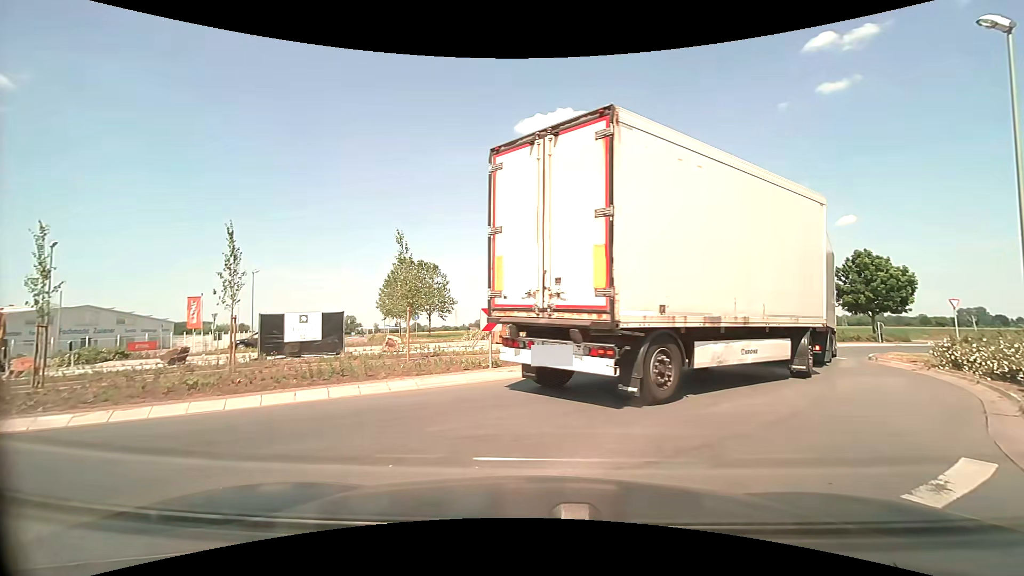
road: secondary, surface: asphalt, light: Day
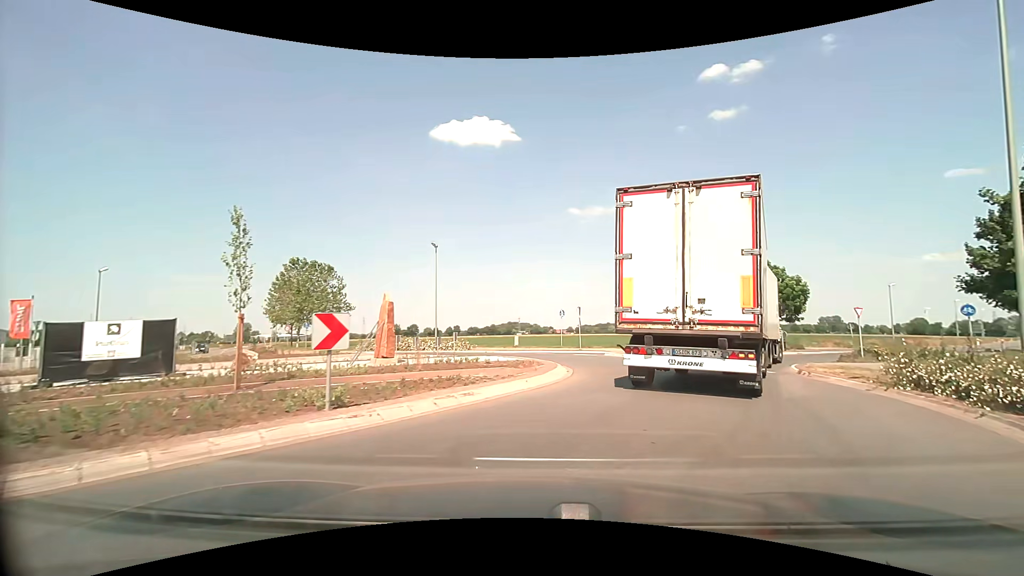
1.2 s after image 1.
(+0.3, +4.0) m; +10°
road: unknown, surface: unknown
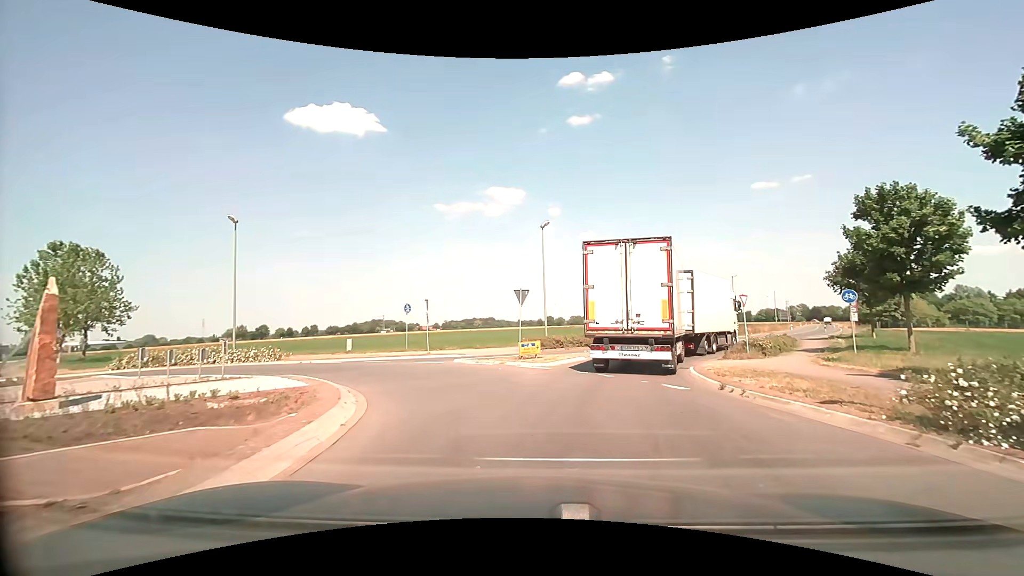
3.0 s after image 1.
(+1.3, +7.4) m; +16°
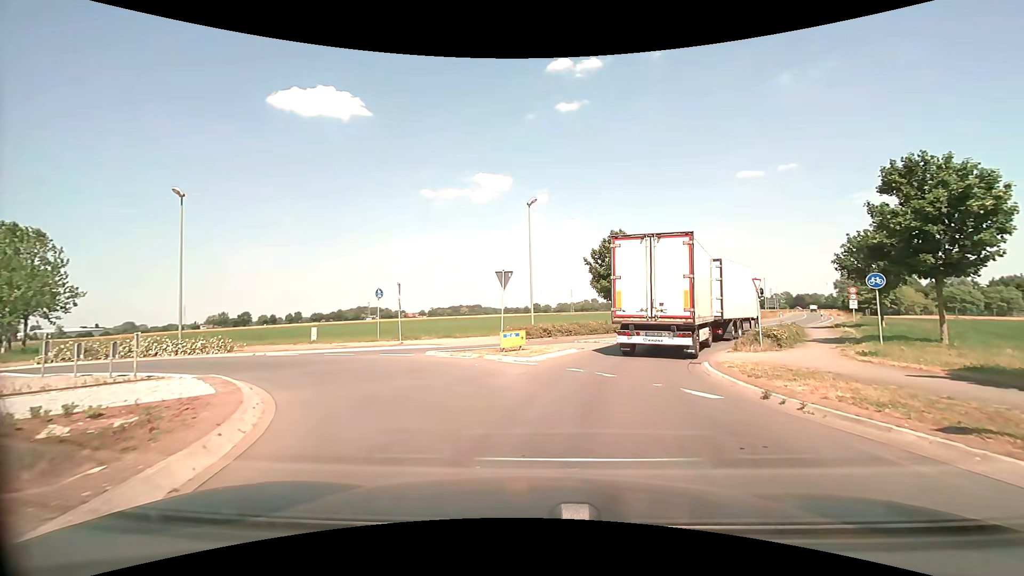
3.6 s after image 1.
(0.0, +3.0) m; +1°
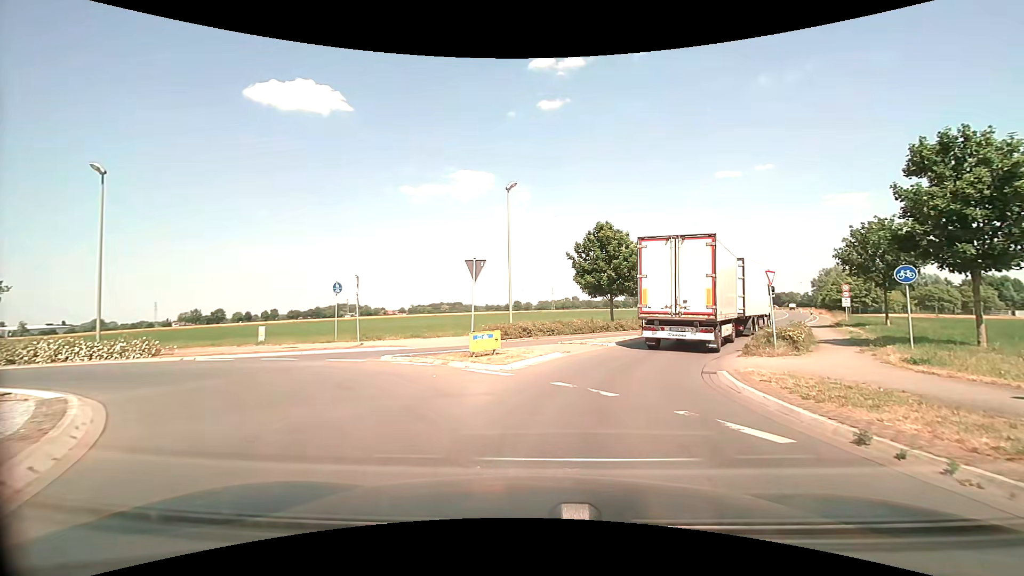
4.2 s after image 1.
(0.0, +3.1) m; +2°
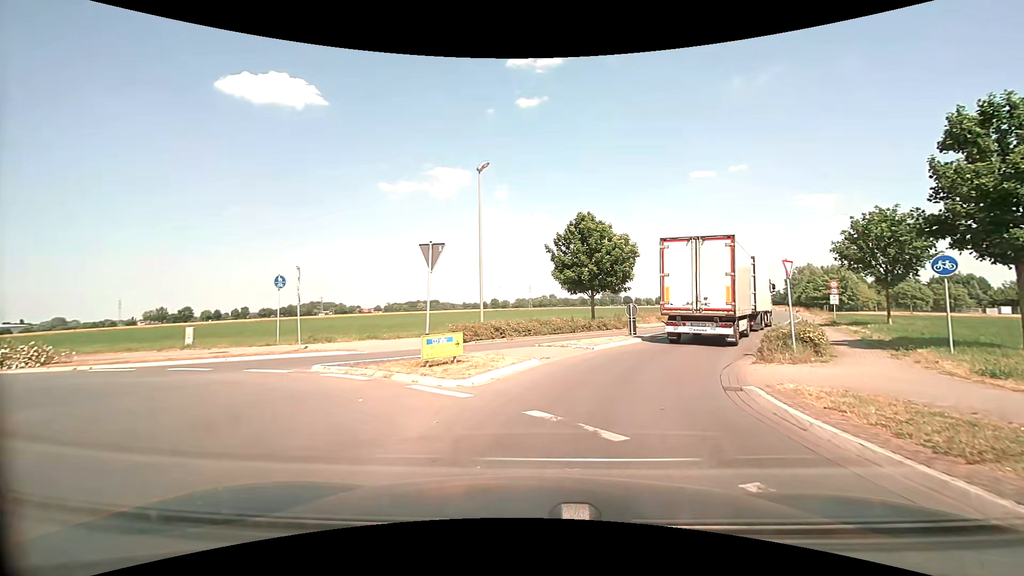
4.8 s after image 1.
(+0.1, +3.1) m; +2°
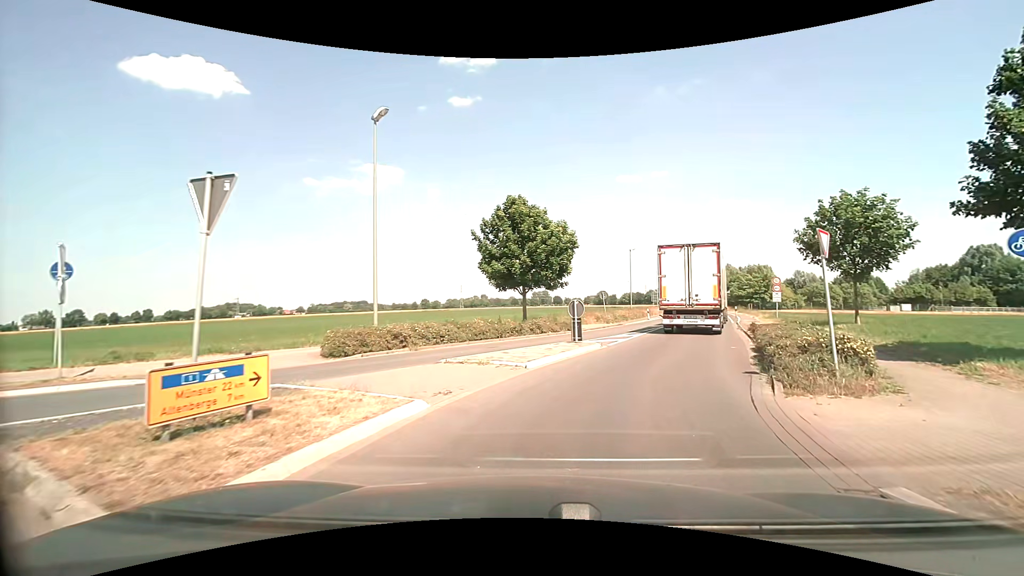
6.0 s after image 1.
(+0.4, +5.9) m; +8°
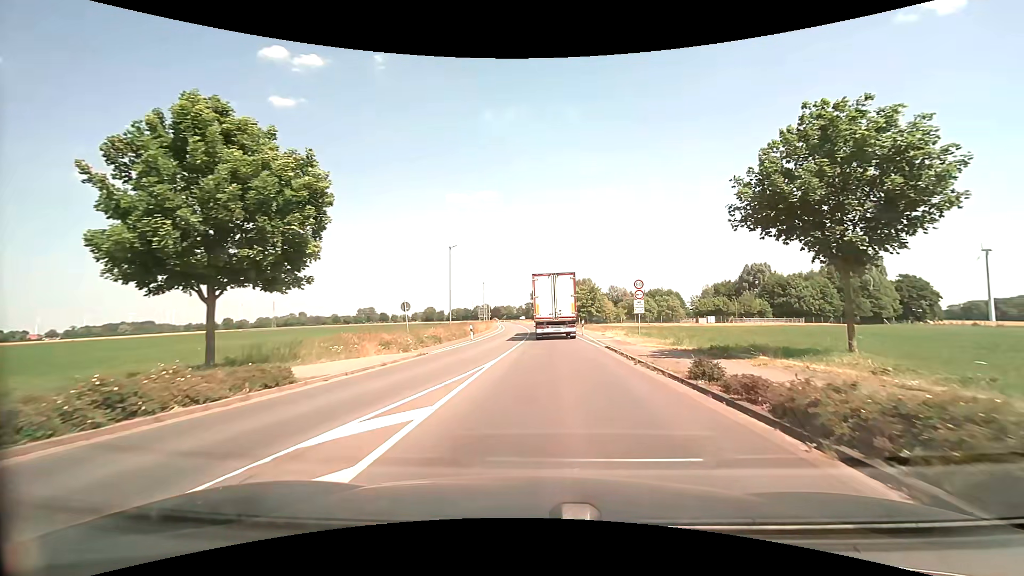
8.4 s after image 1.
(+3.2, +15.9) m; +19°
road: secondary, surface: asphalt
(0, +10) (+1, +20) (+1, +30) (+2, +40) (+2, +50) (+2, +60) (+1, +70) (+1, +80) (0, +90) (0, +100) m
